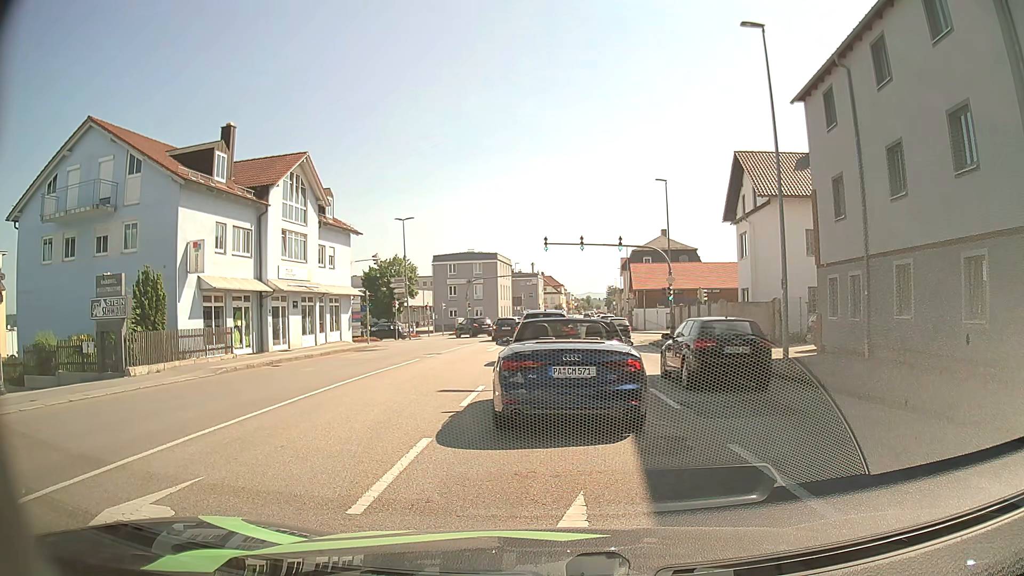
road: tertiary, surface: asphalt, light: Day
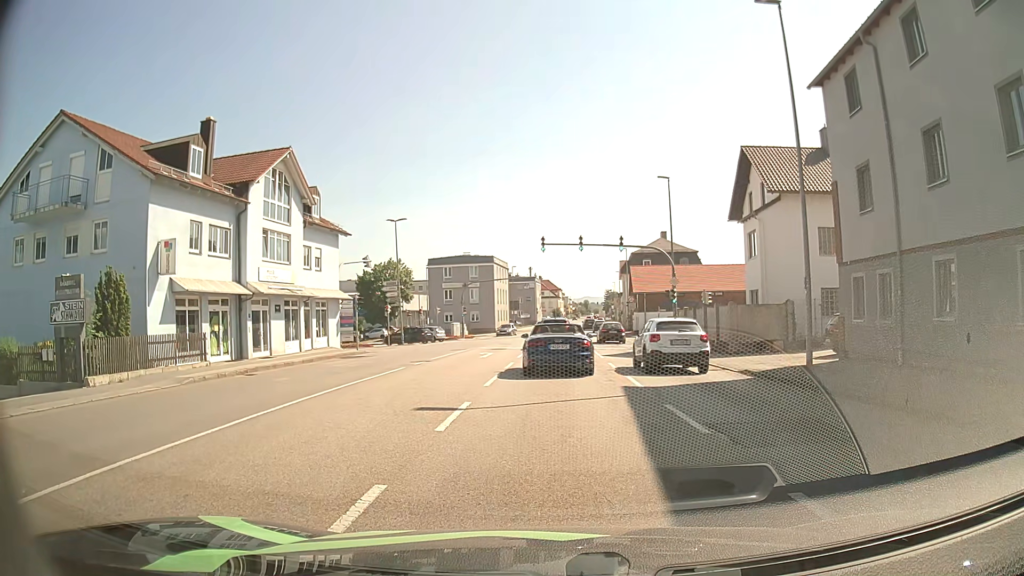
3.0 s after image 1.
(0.0, +2.2) m; +1°
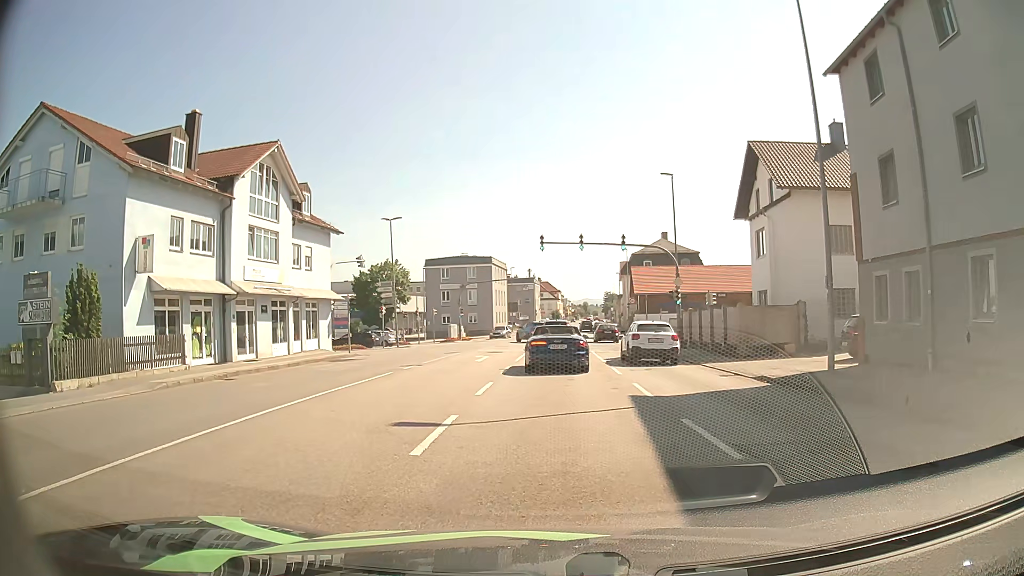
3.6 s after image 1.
(0.0, +1.6) m; 0°
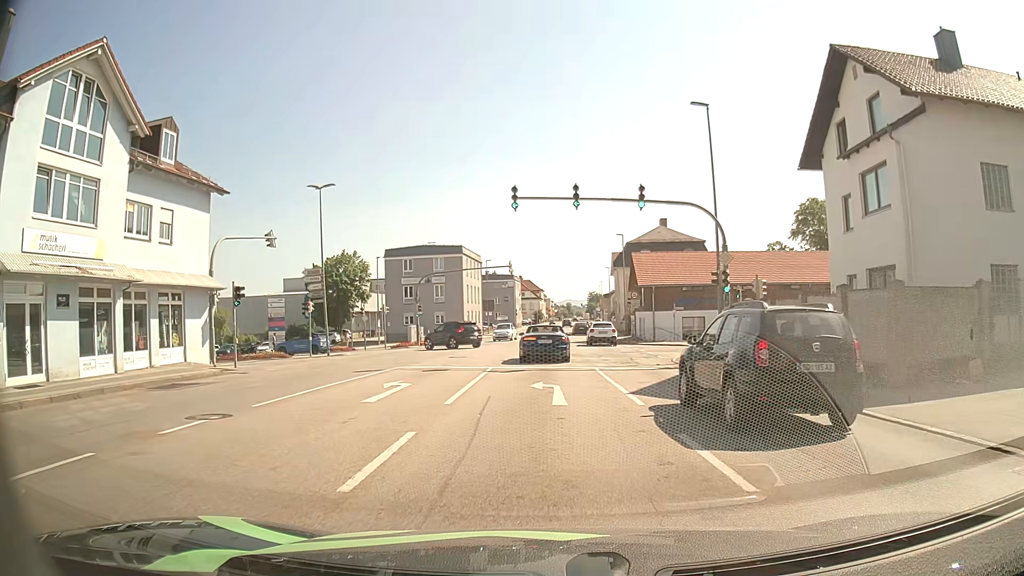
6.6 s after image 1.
(+0.4, +14.0) m; +2°
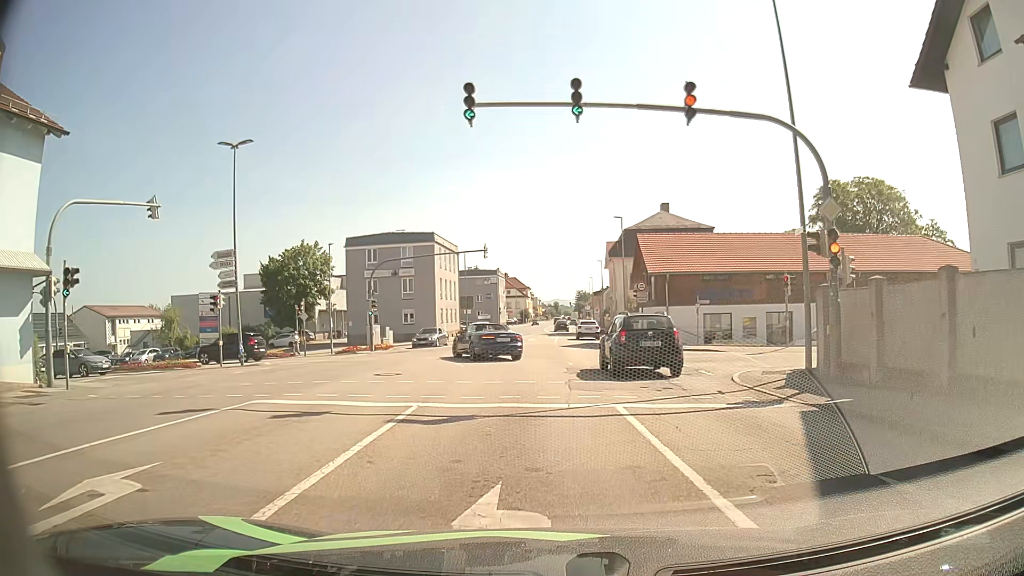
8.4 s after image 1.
(+0.2, +10.6) m; +1°
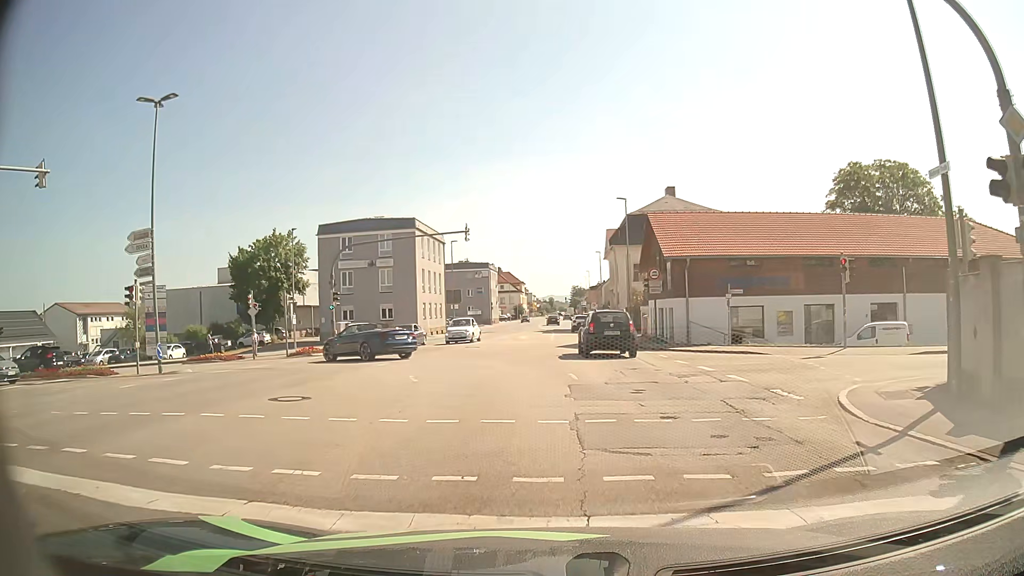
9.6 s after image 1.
(+0.1, +6.9) m; +1°
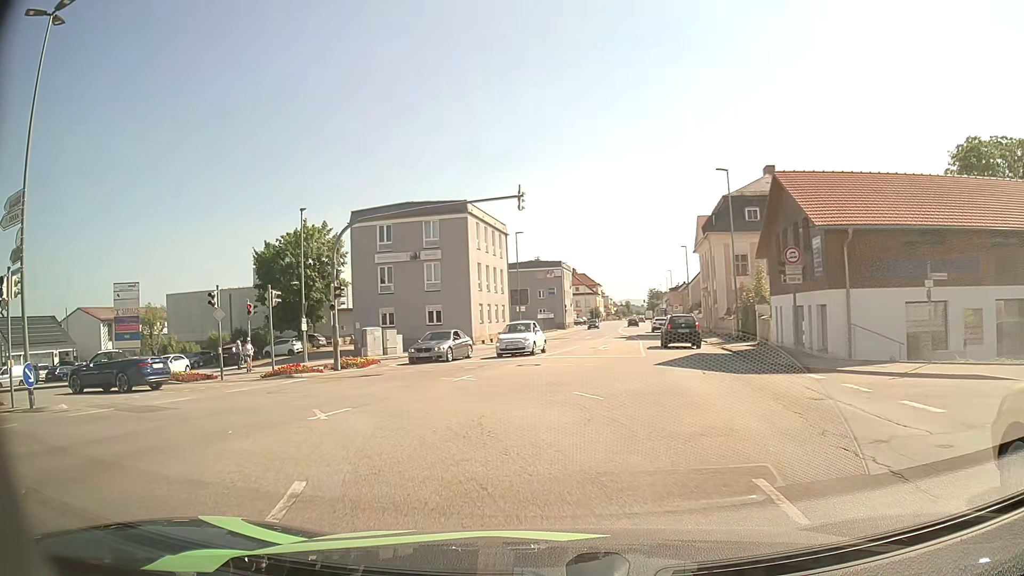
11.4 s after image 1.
(-0.5, +10.9) m; -6°
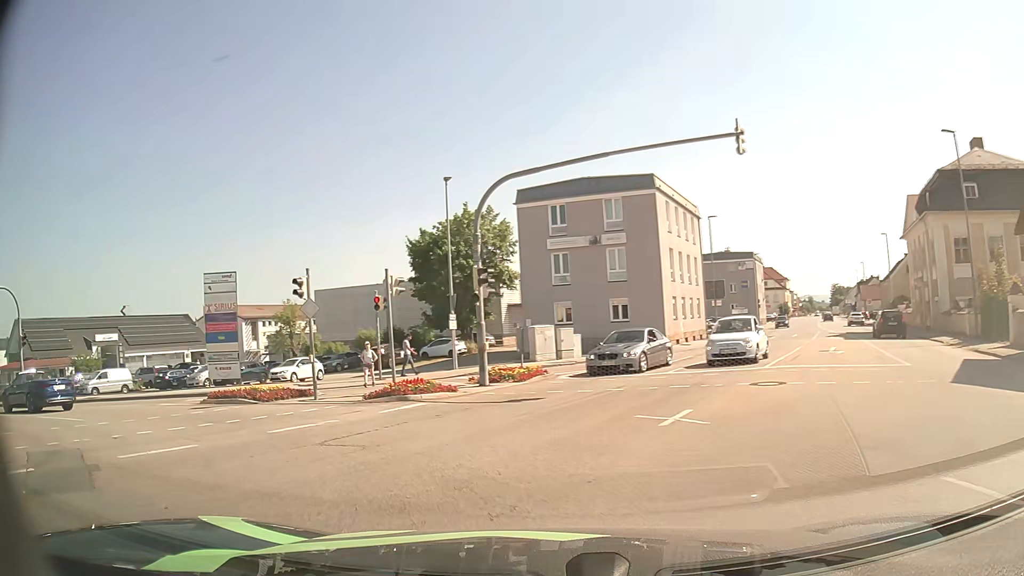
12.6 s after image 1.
(-1.0, +7.6) m; -16°
(-3, +9) (-10, +16) (-19, +20) (-29, +23) (-38, +26) (-48, +29) (-57, +33) (-66, +37) (-75, +42) (-83, +47) m
